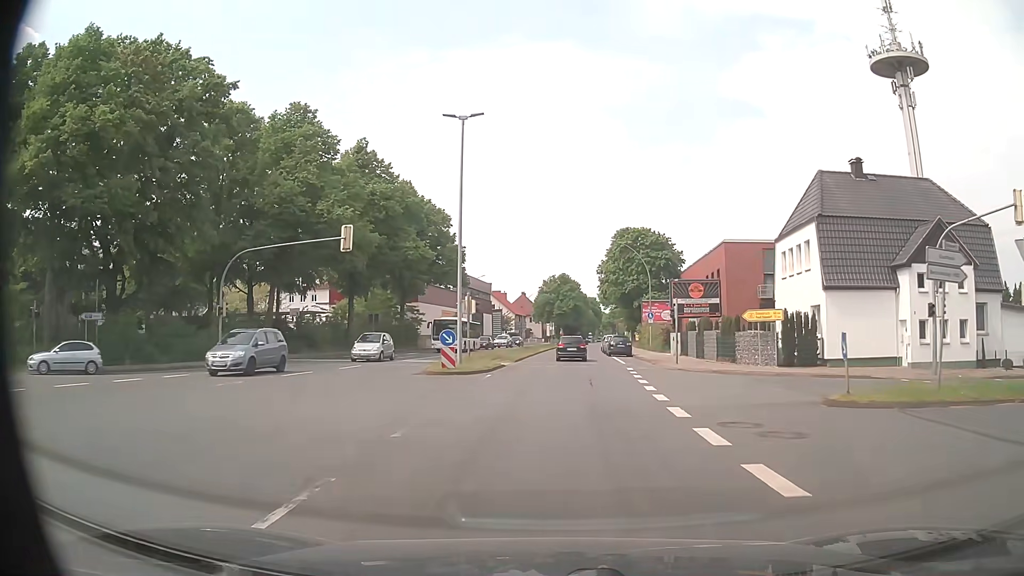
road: primary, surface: asphalt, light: Day
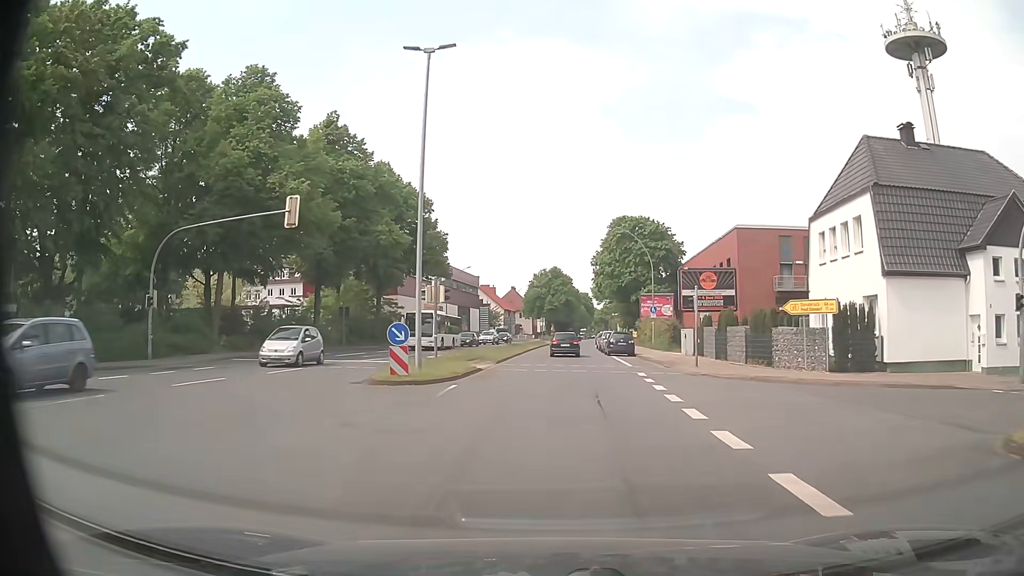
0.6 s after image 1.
(+0.1, +6.8) m; +1°
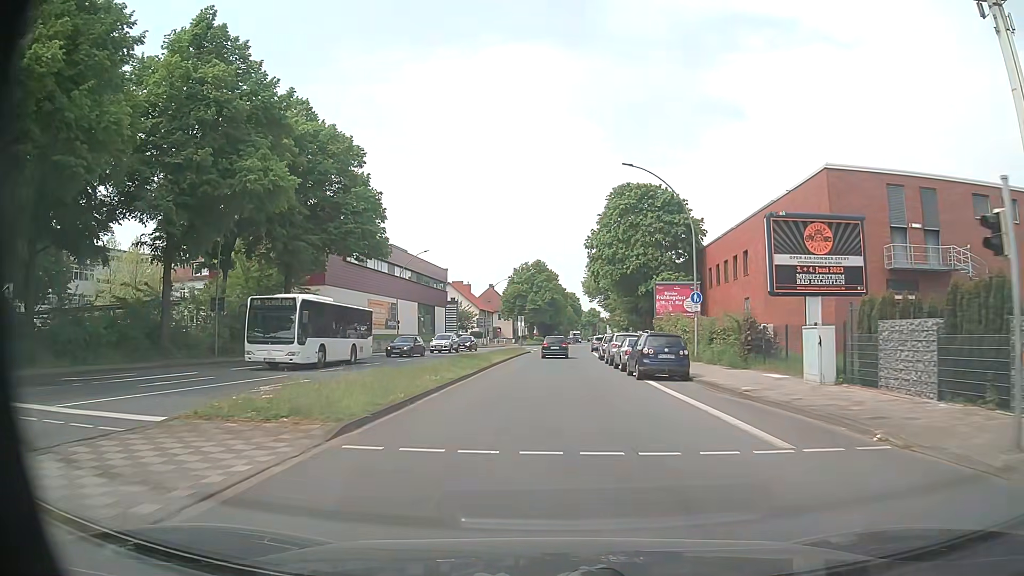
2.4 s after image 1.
(+0.4, +21.1) m; +2°
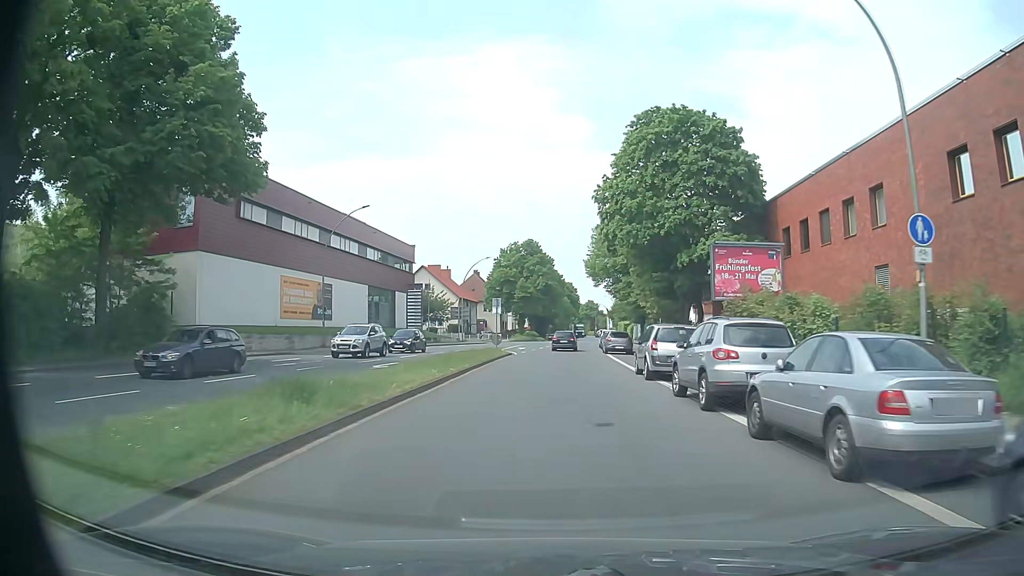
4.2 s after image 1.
(+0.1, +21.9) m; 0°
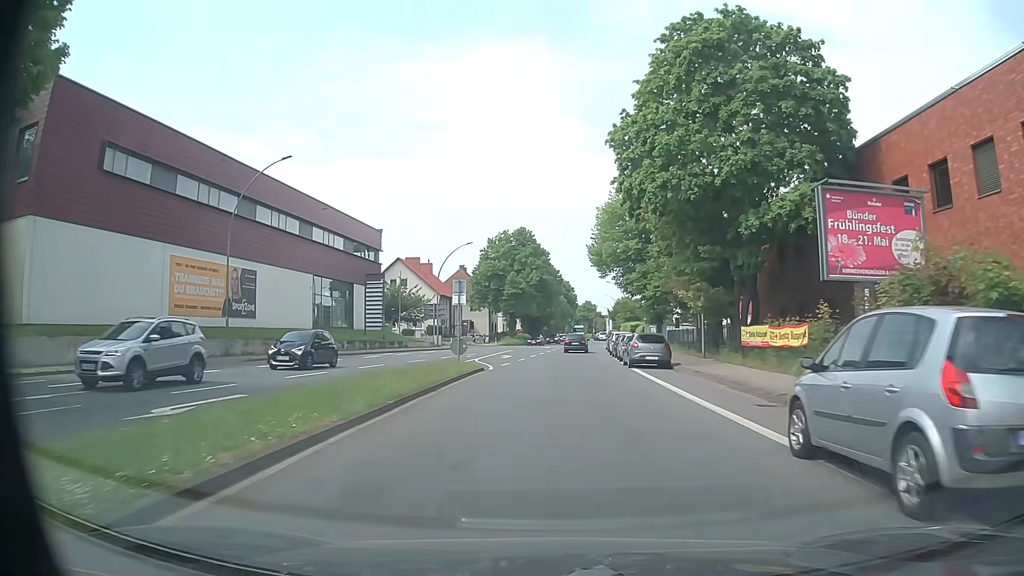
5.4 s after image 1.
(+0.1, +14.8) m; 0°
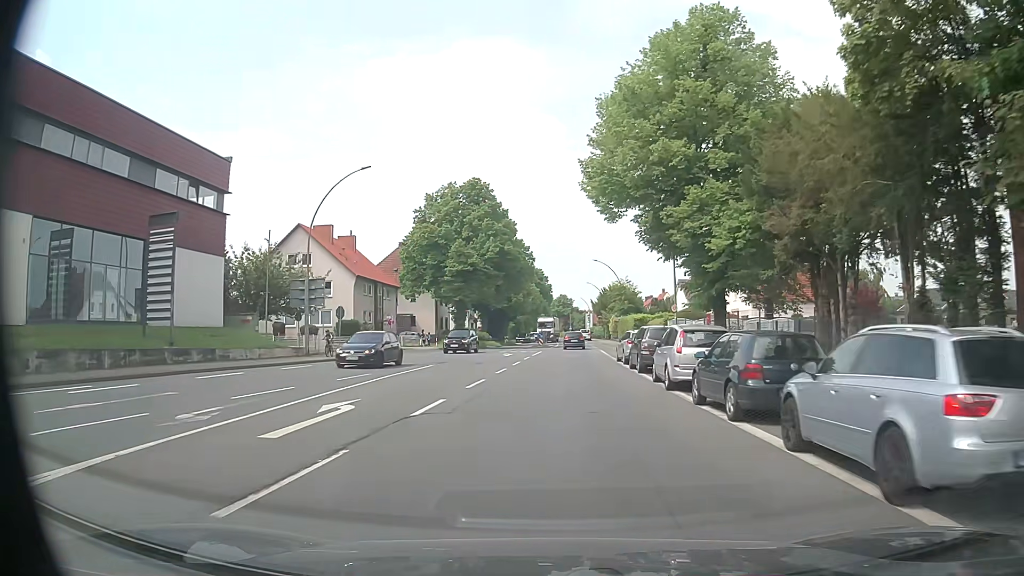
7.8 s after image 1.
(+0.6, +30.0) m; +3°
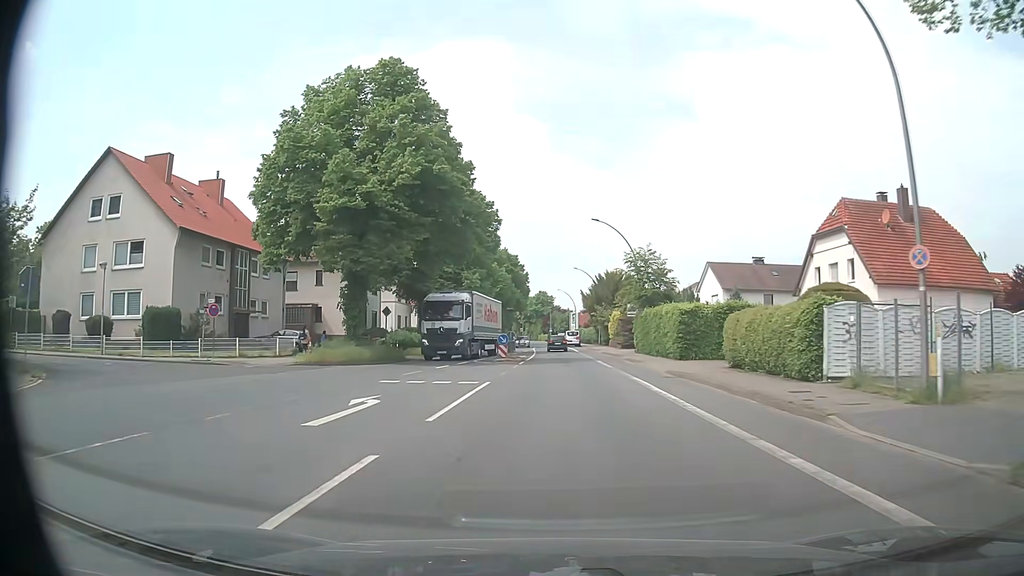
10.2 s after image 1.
(+0.1, +30.3) m; +1°
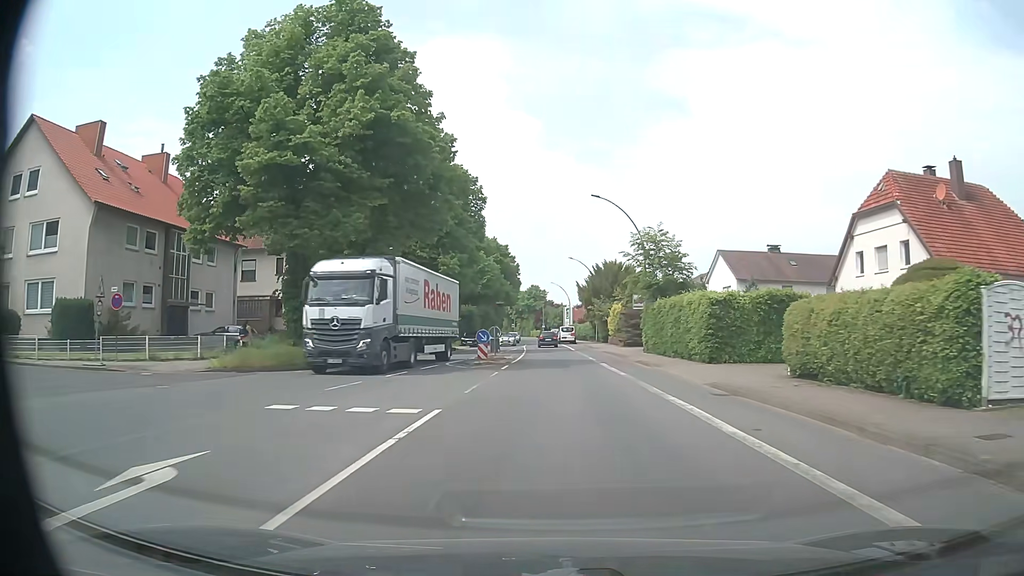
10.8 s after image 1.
(0.0, +7.6) m; 0°
(0, +10) (0, +20) (0, +30) (0, +40) (0, +50) (0, +60) (-1, +70) (-1, +80) (-1, +90) (-2, +100) m
